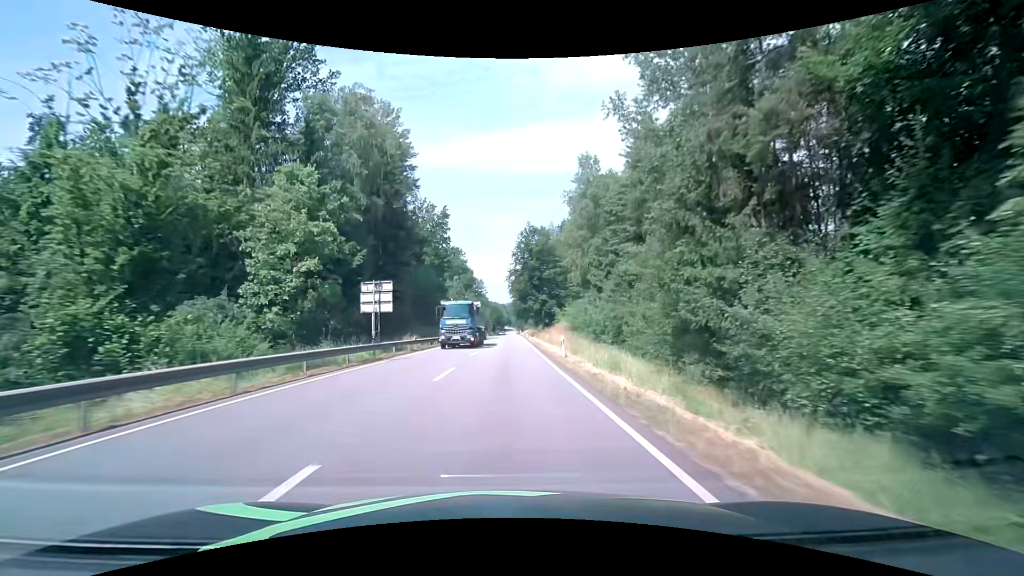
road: primary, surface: asphalt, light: Day
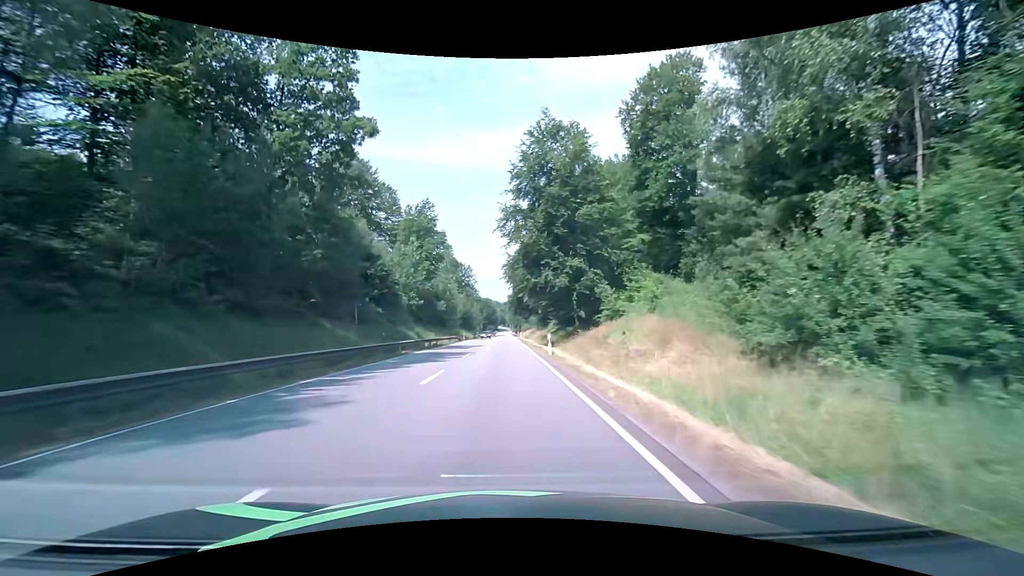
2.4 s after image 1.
(+0.4, +48.6) m; 0°
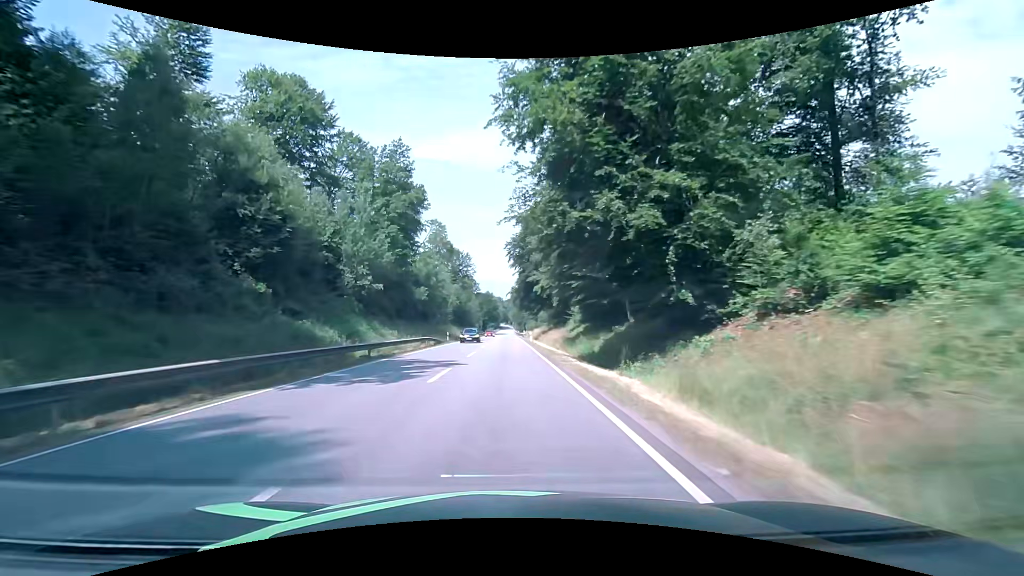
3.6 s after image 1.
(0.0, +23.9) m; 0°
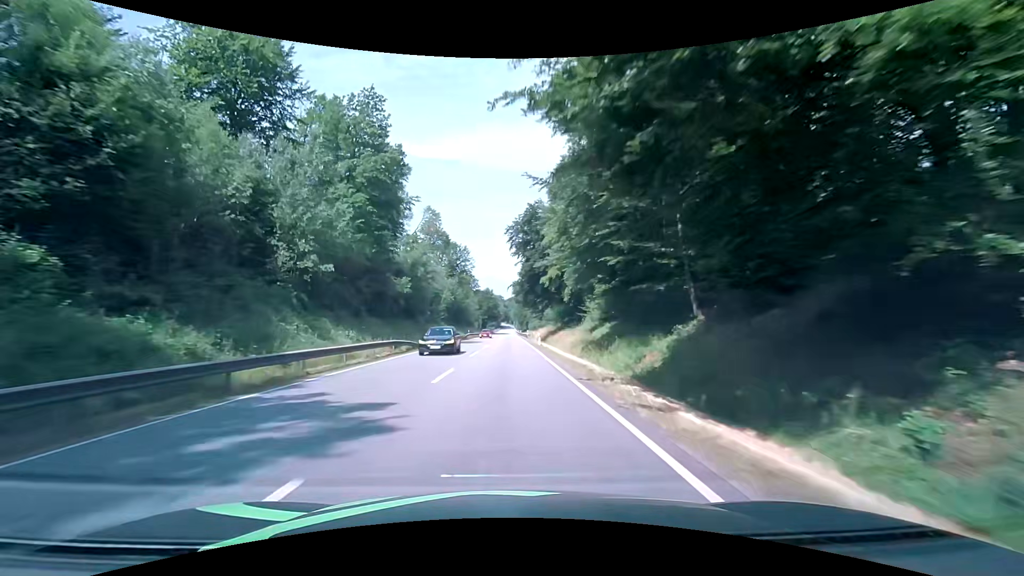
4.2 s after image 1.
(0.0, +11.9) m; -1°
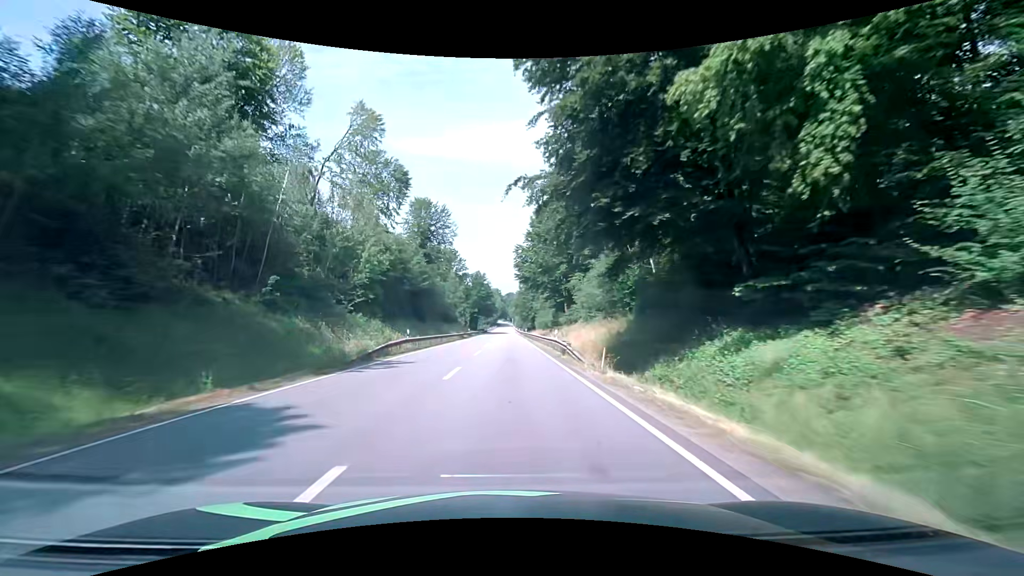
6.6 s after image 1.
(+0.3, +47.4) m; 0°
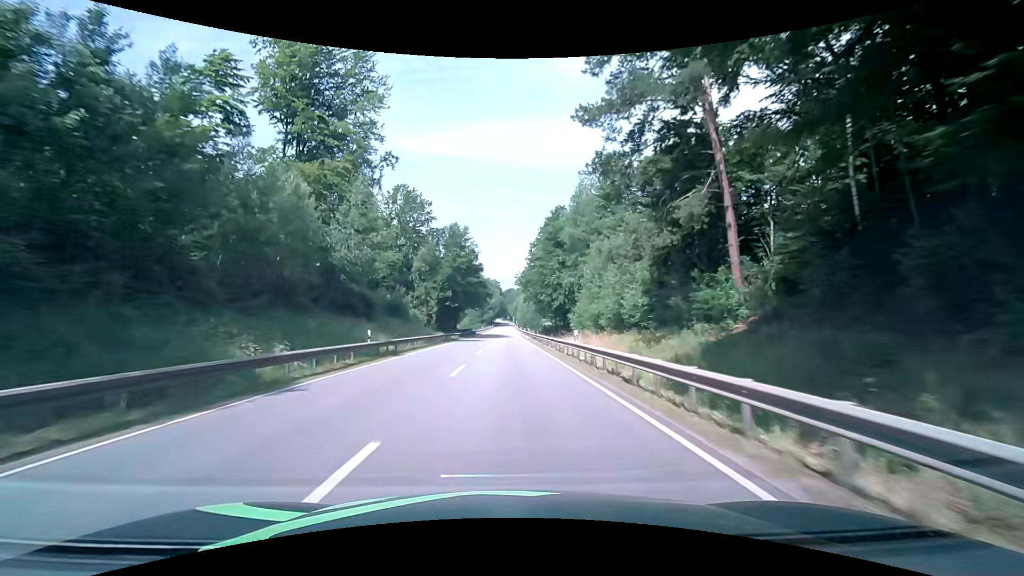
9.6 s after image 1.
(+0.2, +59.1) m; 0°
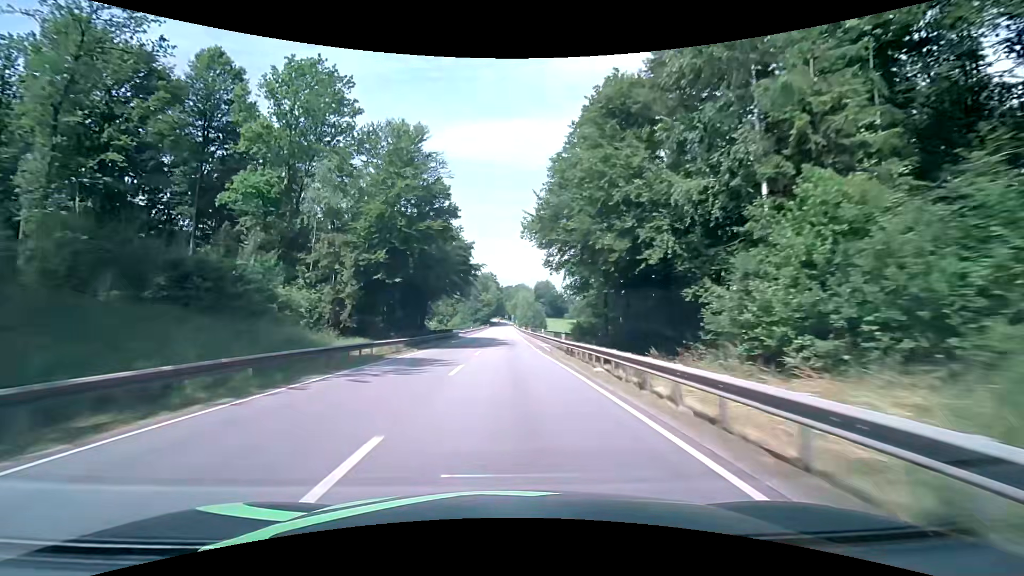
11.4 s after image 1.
(0.0, +35.7) m; 0°
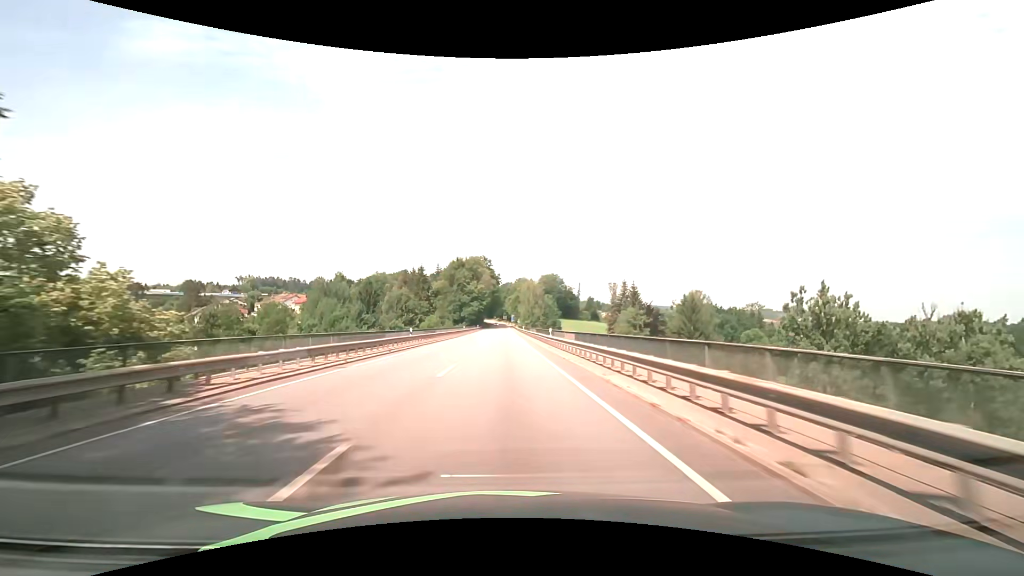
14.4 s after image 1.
(0.0, +60.5) m; 0°
